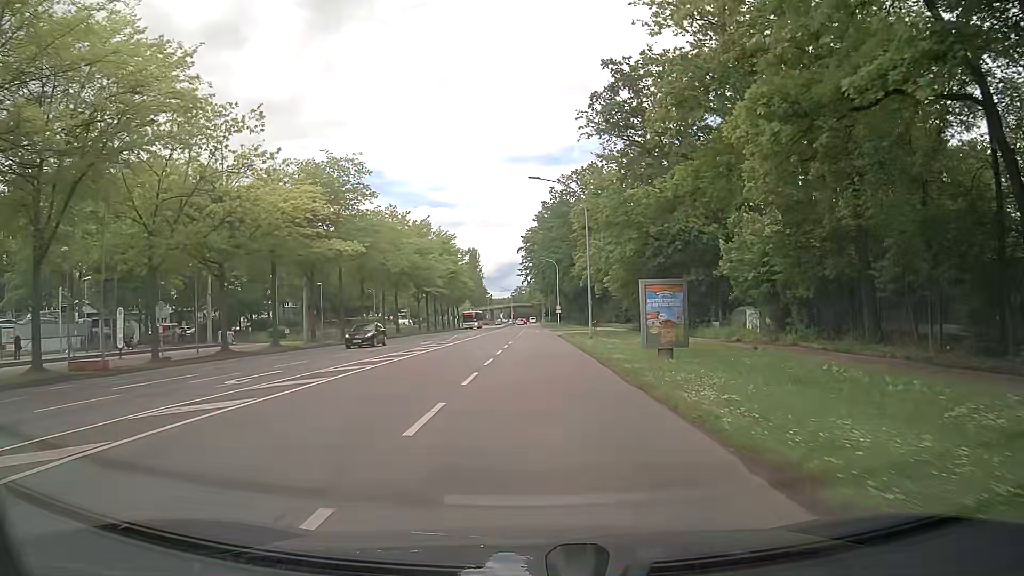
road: secondary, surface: asphalt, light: Day
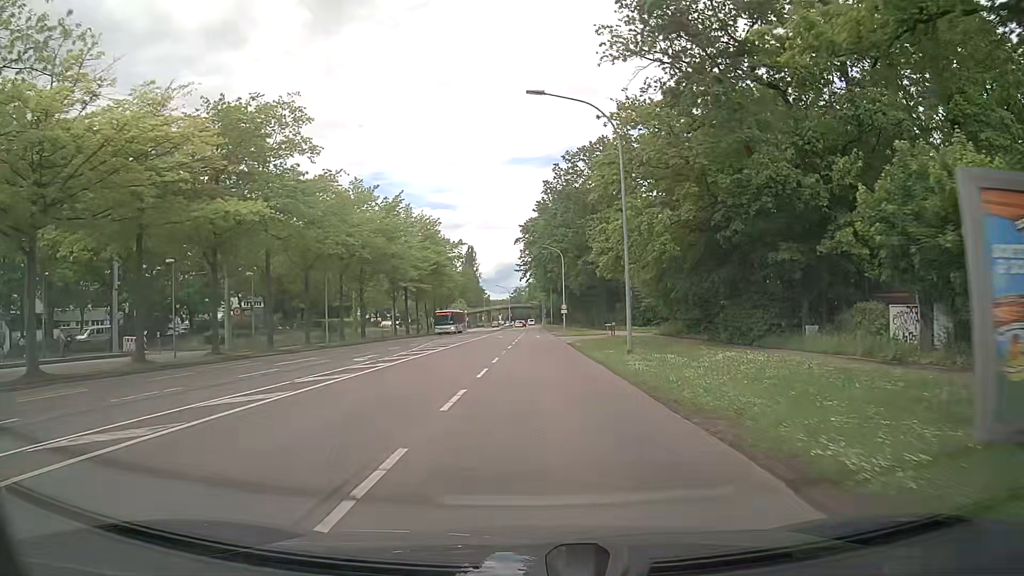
(+0.1, +15.8) m; 0°
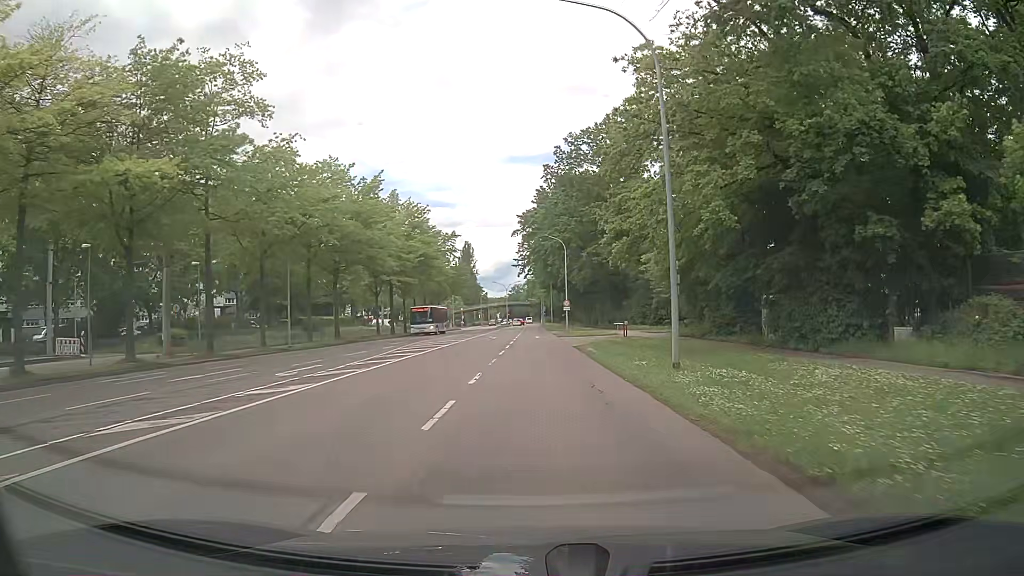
(+0.1, +7.9) m; 0°
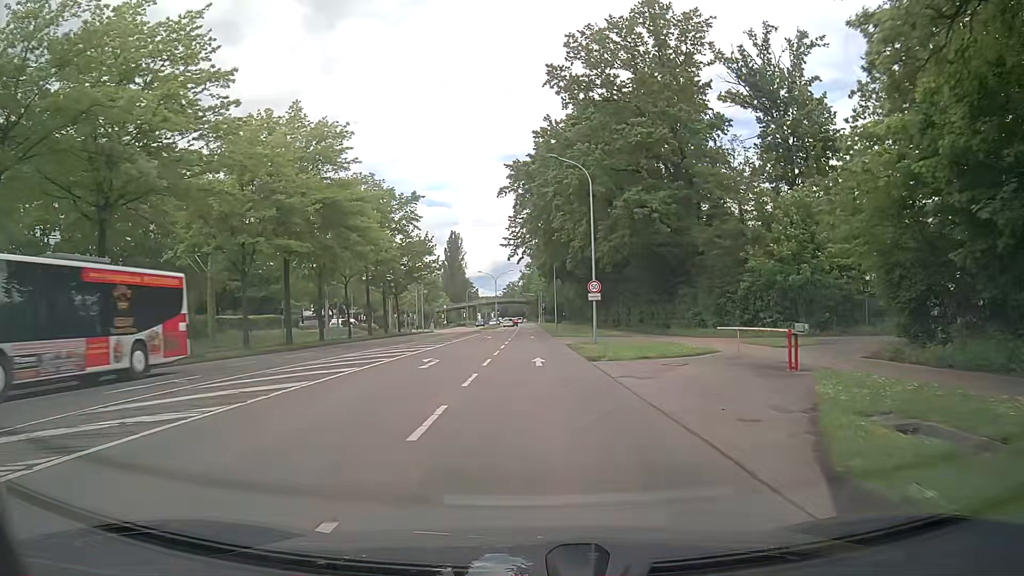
(+0.2, +30.8) m; 0°
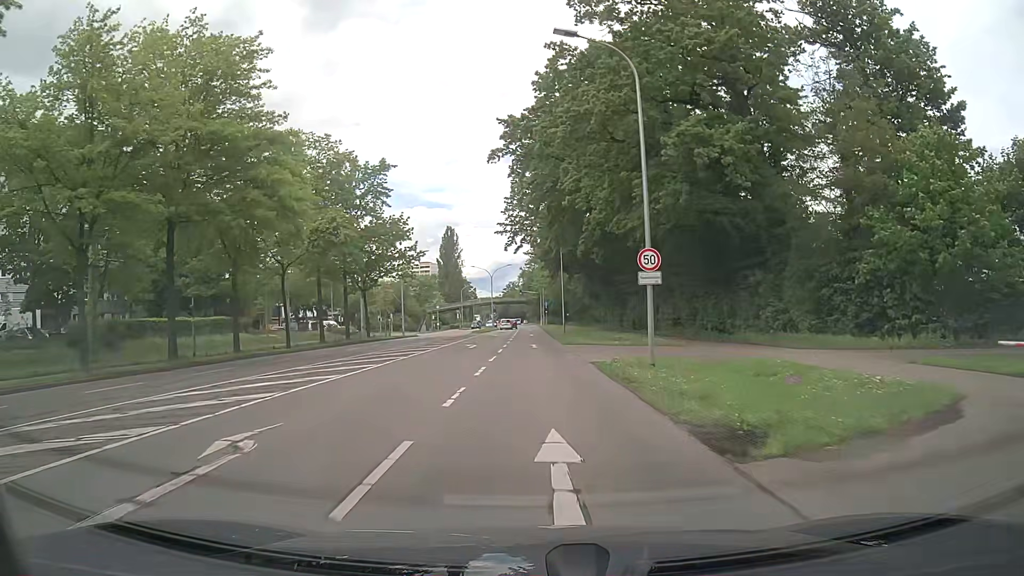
(0.0, +14.9) m; 0°
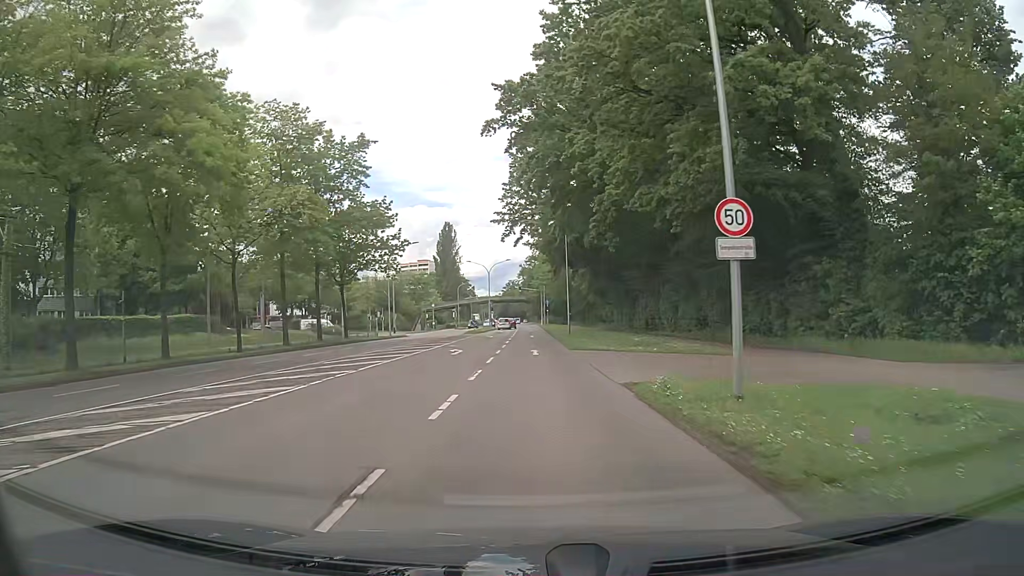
(0.0, +7.4) m; 0°
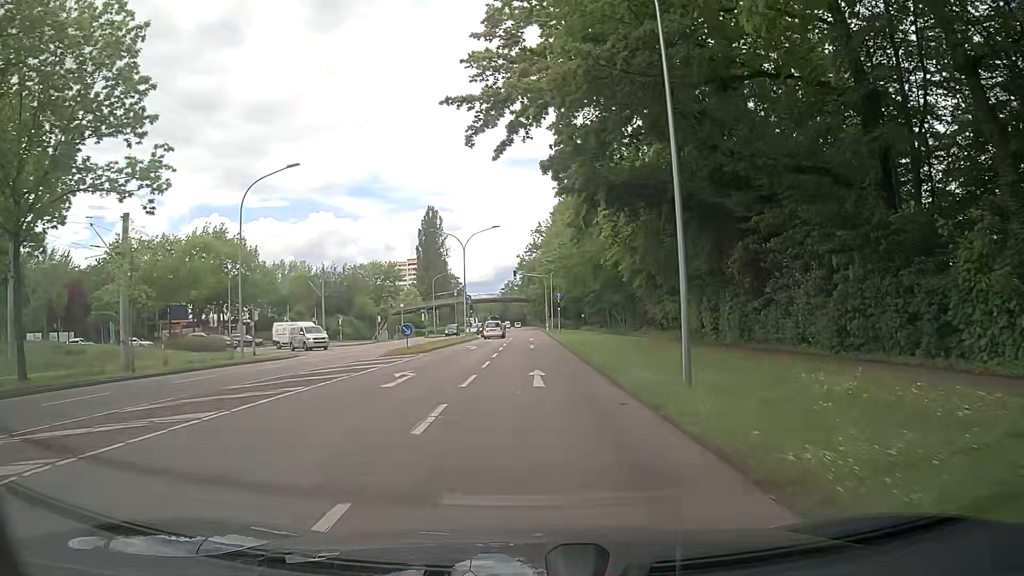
(+0.1, +37.2) m; 0°
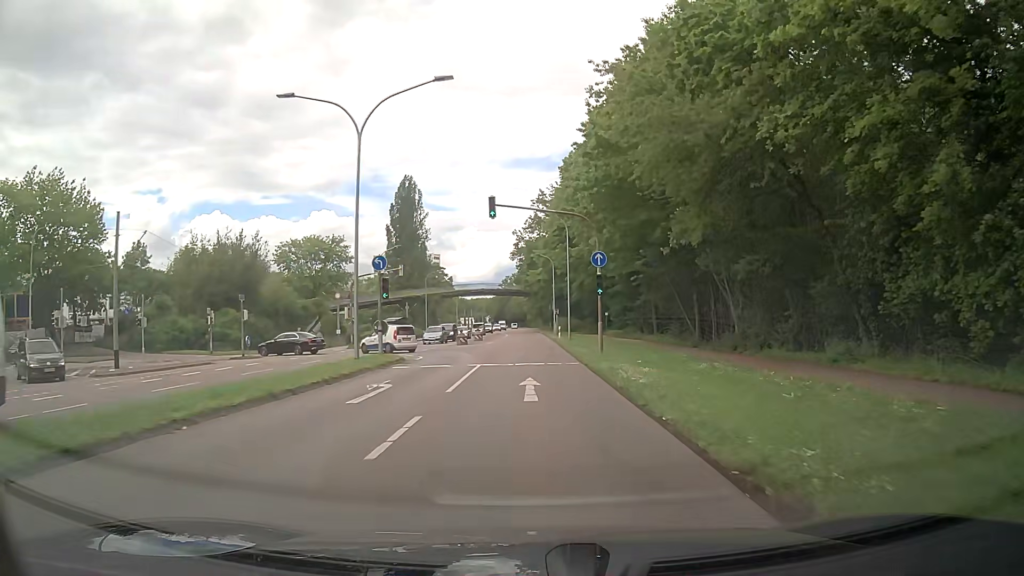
(-0.2, +37.6) m; +1°
(0, +10) (-1, +20) (-1, +30) (-1, +40) (-2, +50) (-2, +60) (-3, +70) (-3, +80) (-4, +90) (-4, +100) m
